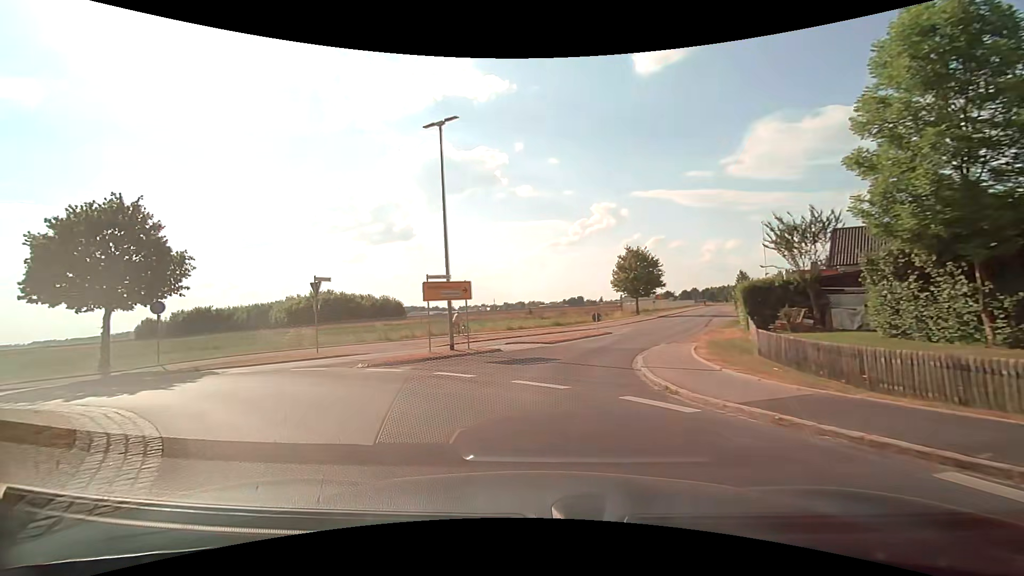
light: Day
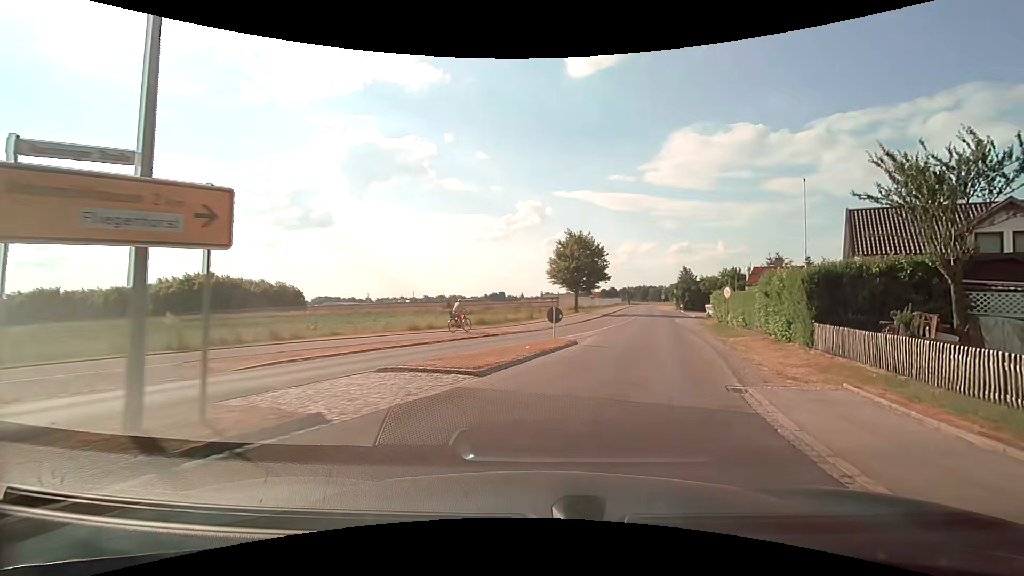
(-0.3, +13.2) m; +8°
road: unclassified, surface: asphalt
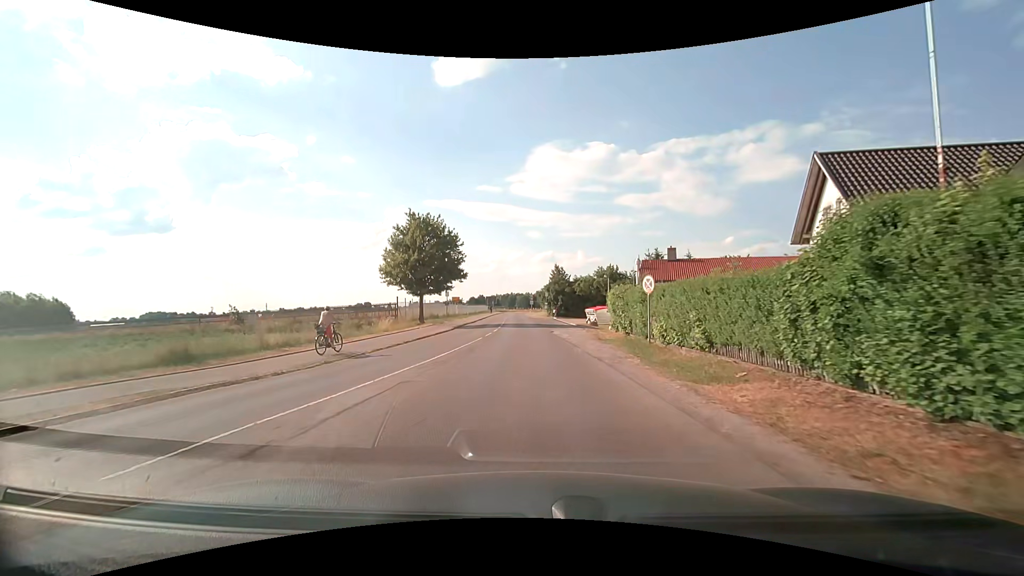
(+3.1, +15.9) m; +15°
(0, +10) (0, +20) (0, +30) (-1, +40) (-1, +50) (-2, +60) (-2, +70) (-3, +80) (-3, +90) (-3, +100) m
